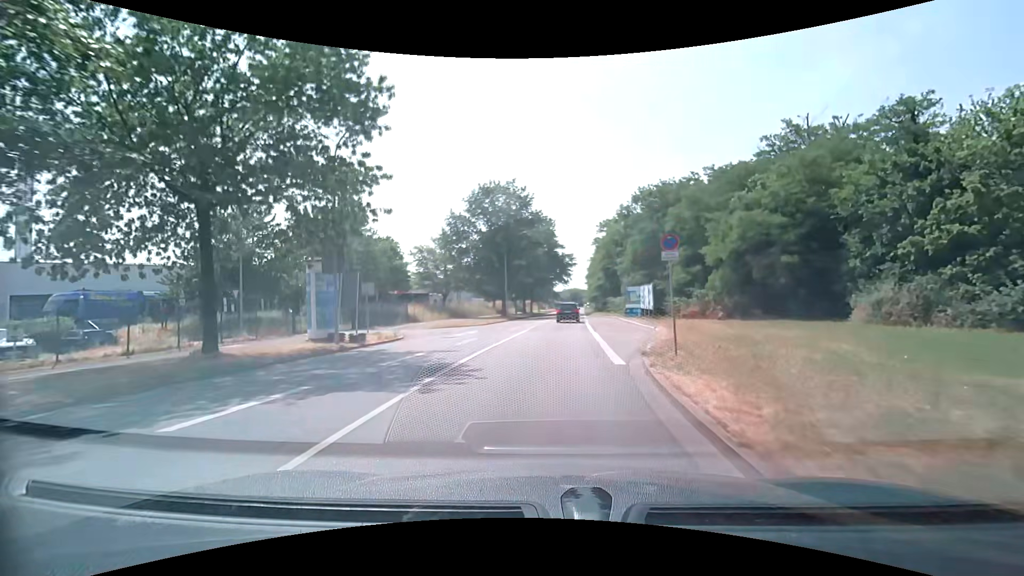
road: secondary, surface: asphalt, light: Day
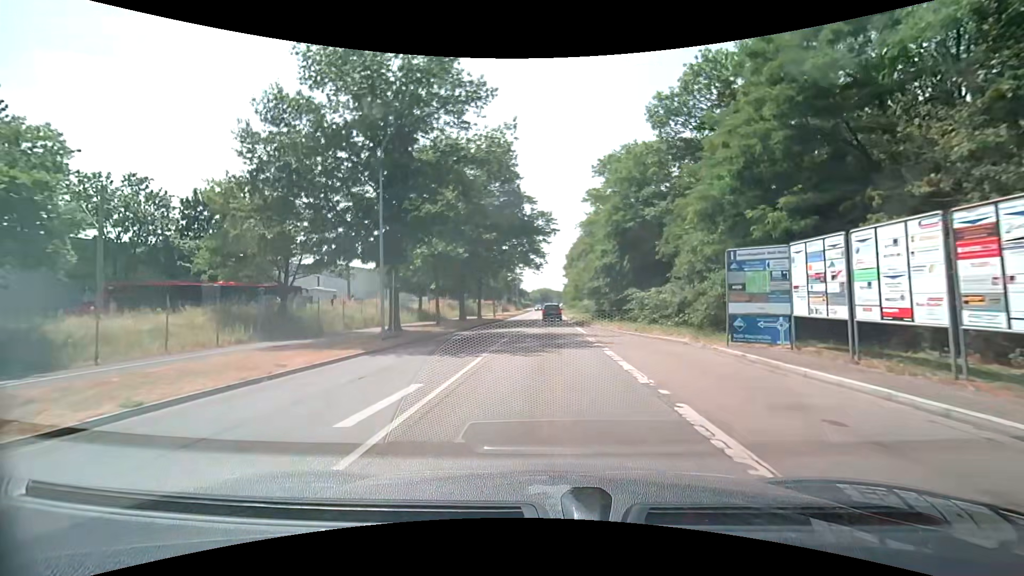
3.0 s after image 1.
(+1.0, +34.1) m; +3°
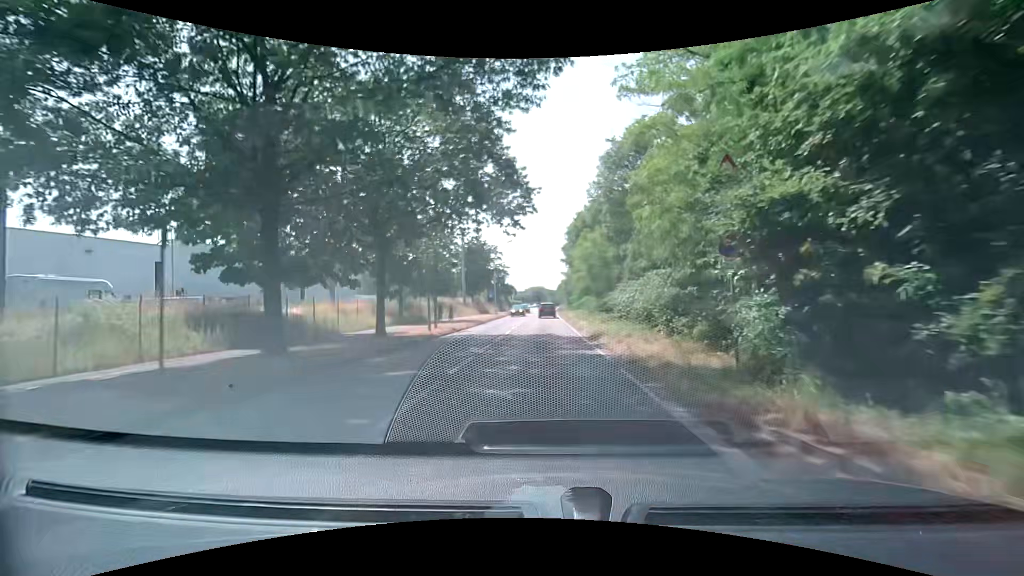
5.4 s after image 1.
(+0.3, +28.0) m; +1°
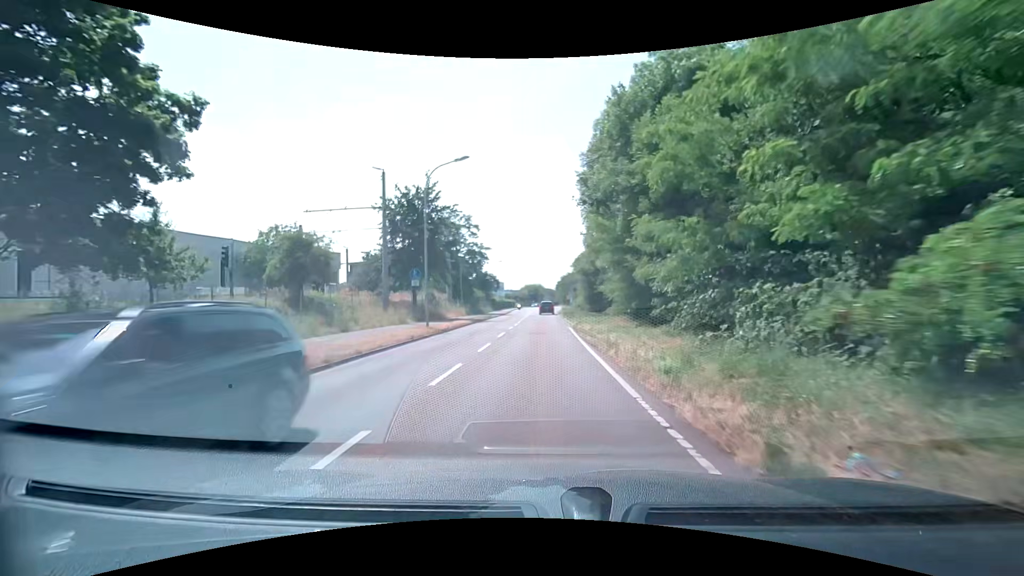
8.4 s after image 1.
(-0.2, +34.8) m; 0°
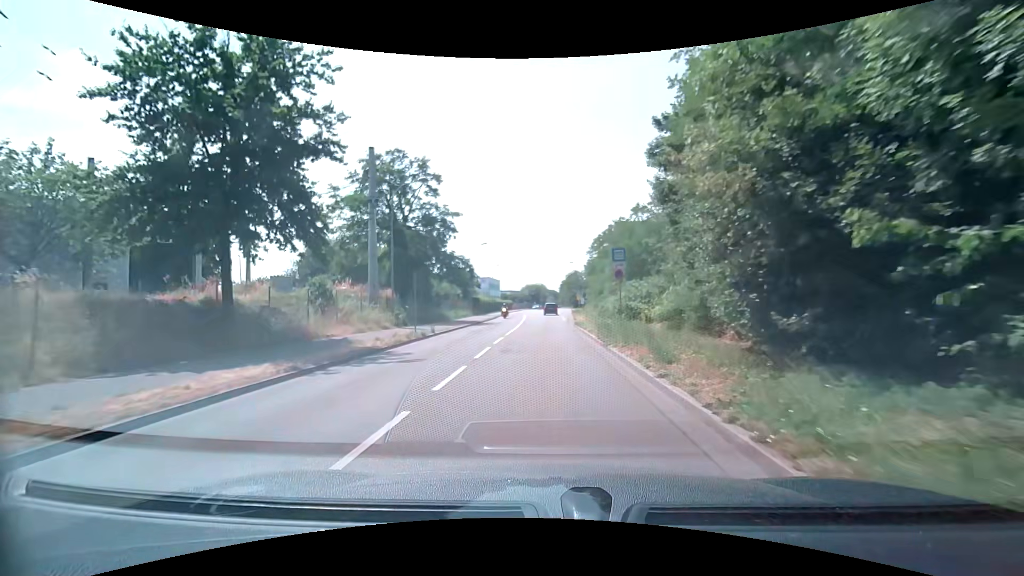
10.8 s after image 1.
(-0.2, +27.8) m; -1°
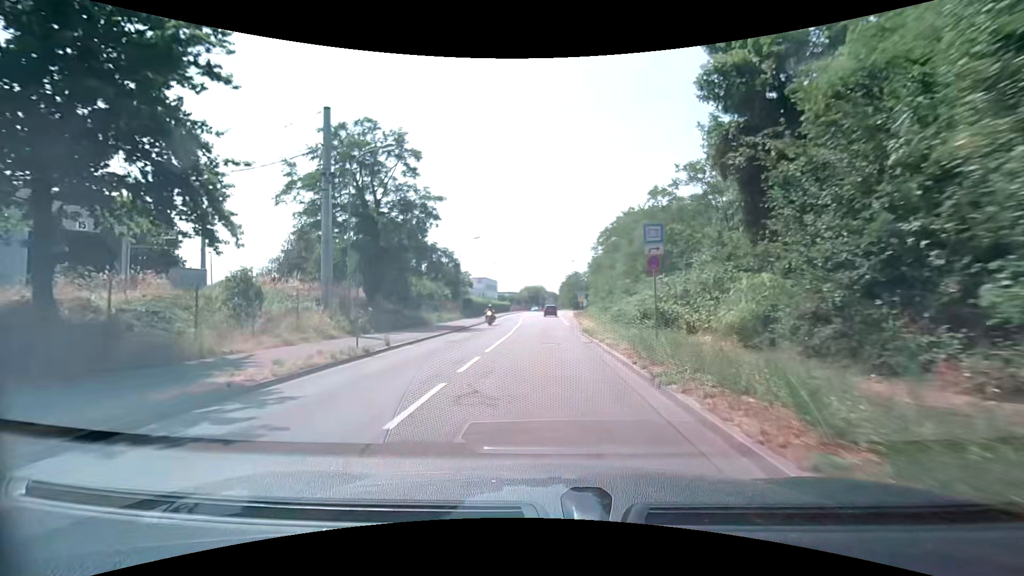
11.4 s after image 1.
(0.0, +6.9) m; 0°
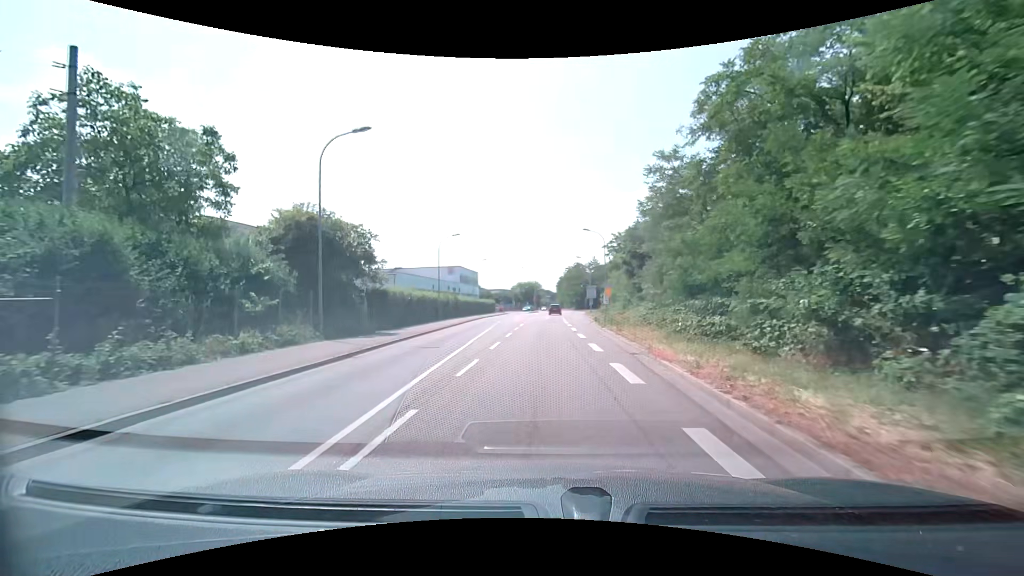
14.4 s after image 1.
(+0.2, +34.2) m; +1°
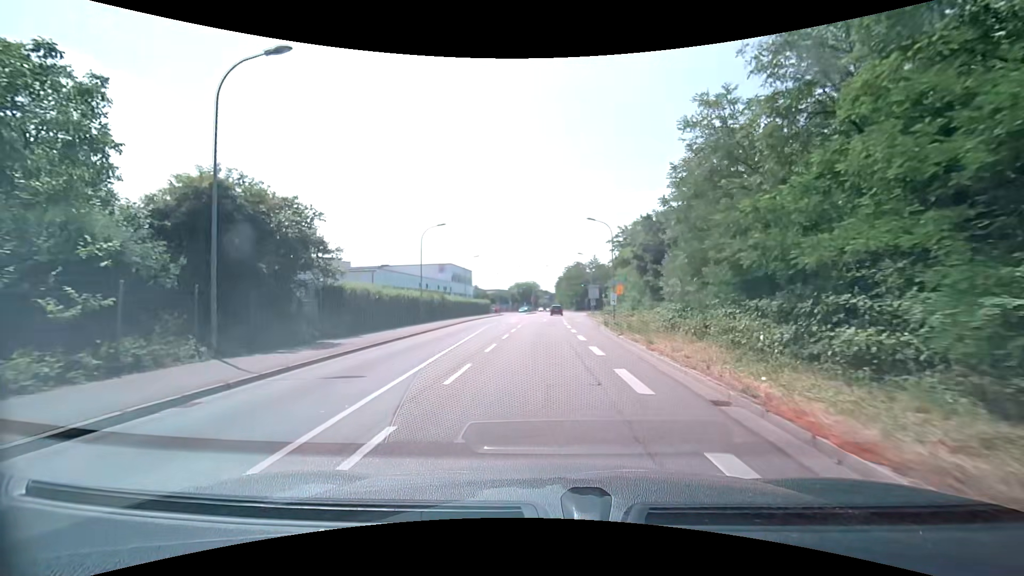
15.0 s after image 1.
(0.0, +6.9) m; 0°
(0, +10) (0, +20) (0, +30) (0, +40) (0, +50) (0, +60) (0, +70) (+1, +80) (+2, +90) (+2, +100) m
